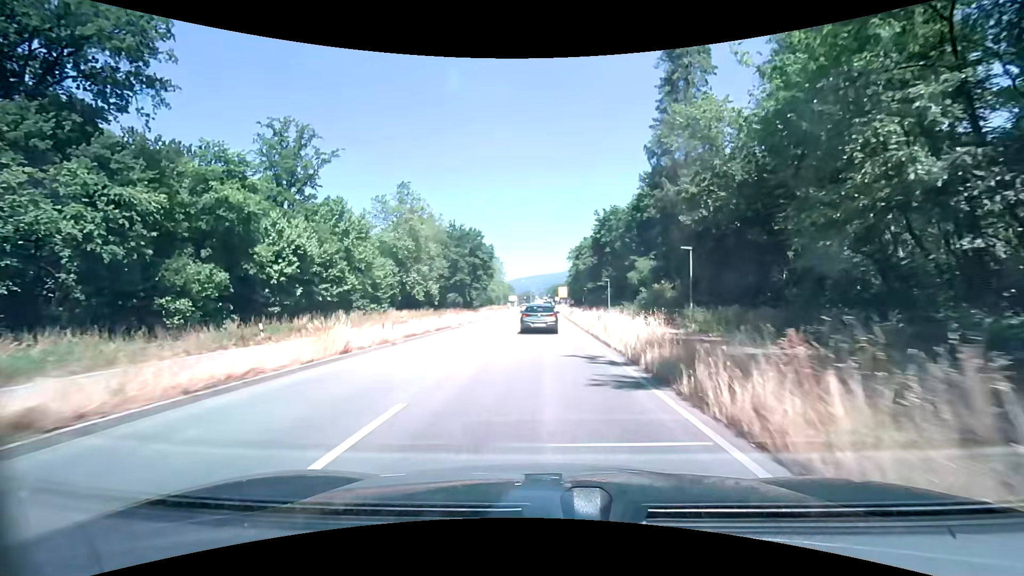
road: primary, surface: asphalt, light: Day
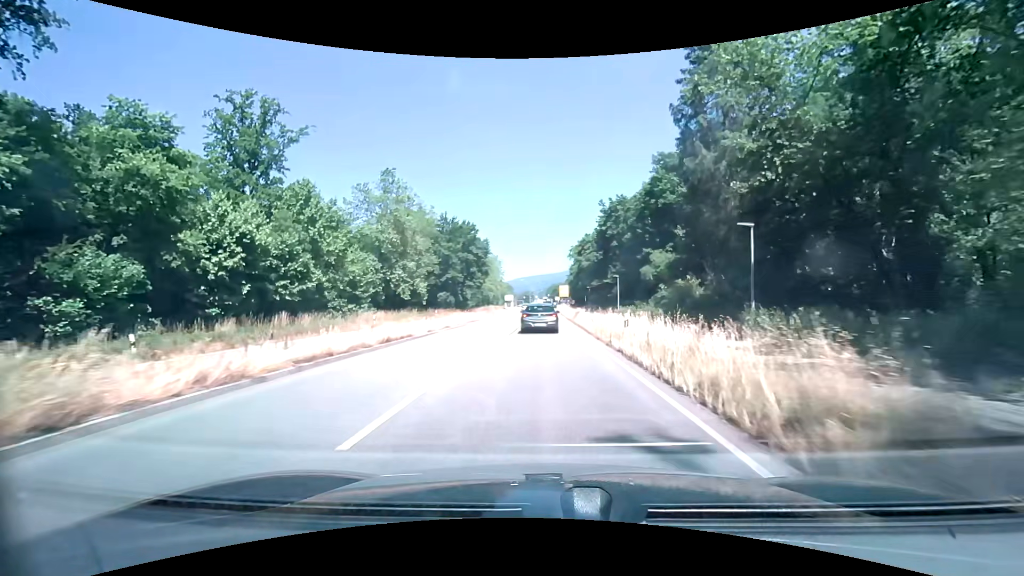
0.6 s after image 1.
(+0.1, +8.2) m; 0°
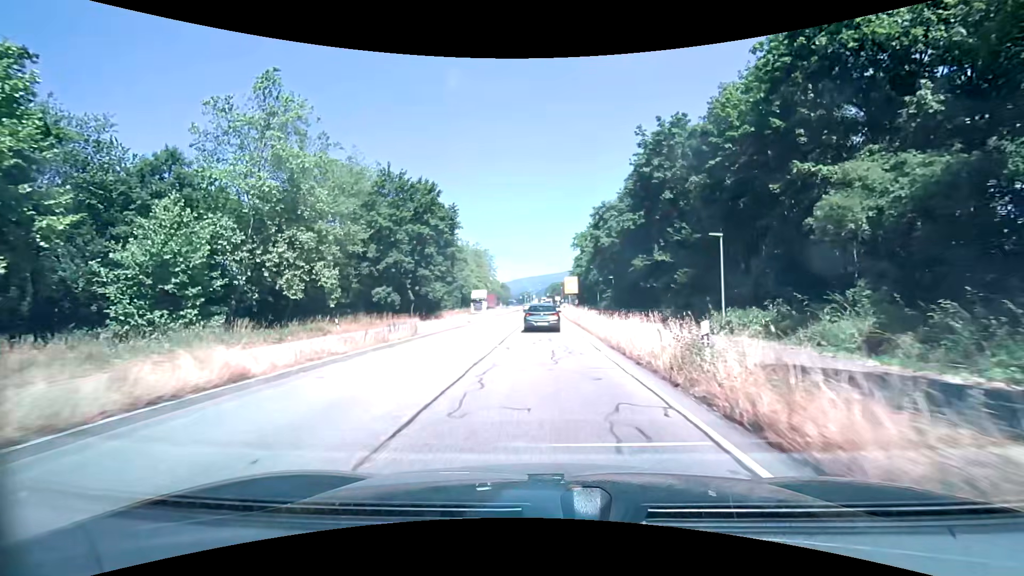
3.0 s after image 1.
(+0.1, +32.3) m; +1°
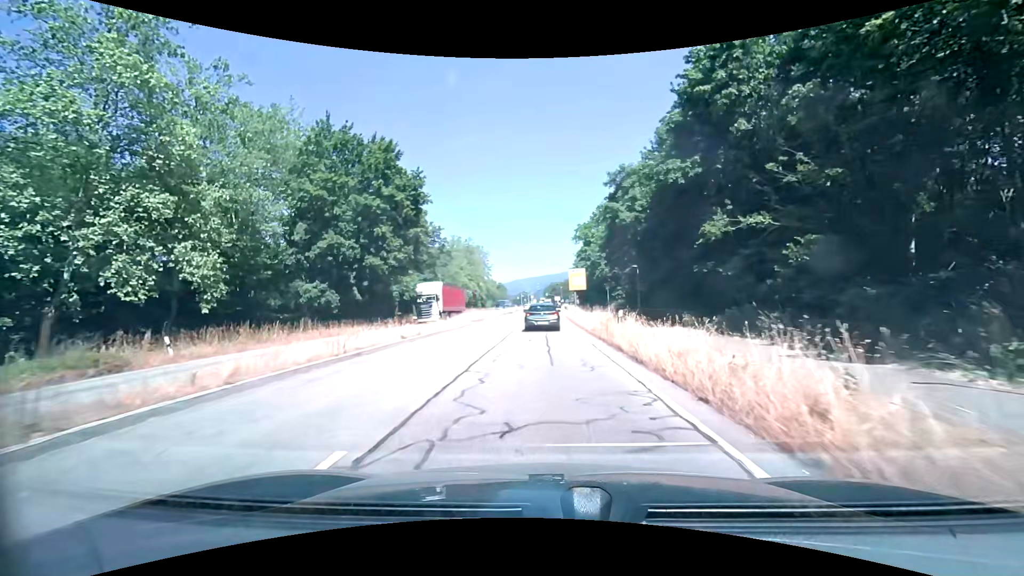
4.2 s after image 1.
(-0.1, +16.0) m; 0°
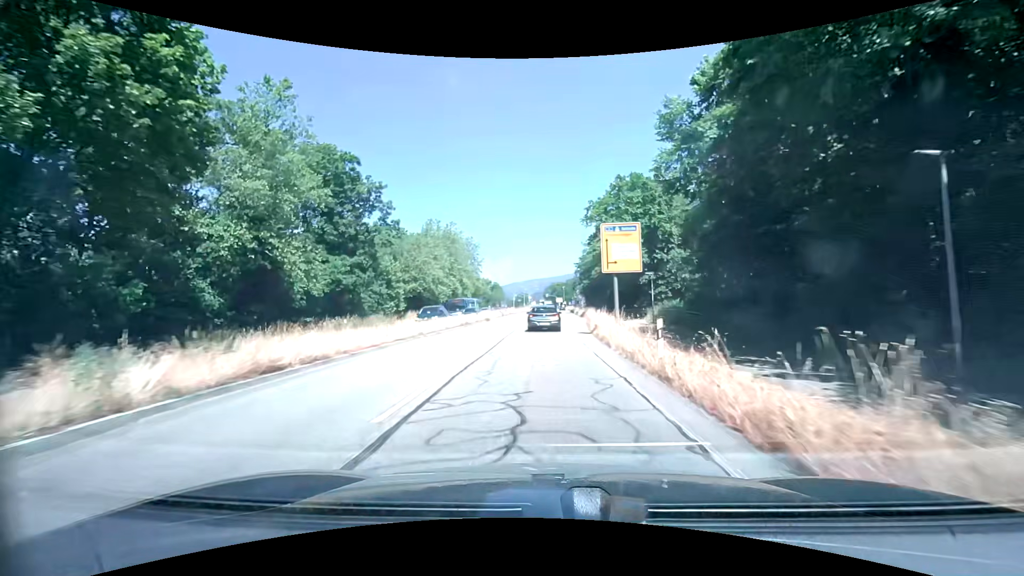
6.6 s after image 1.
(-0.1, +31.6) m; 0°
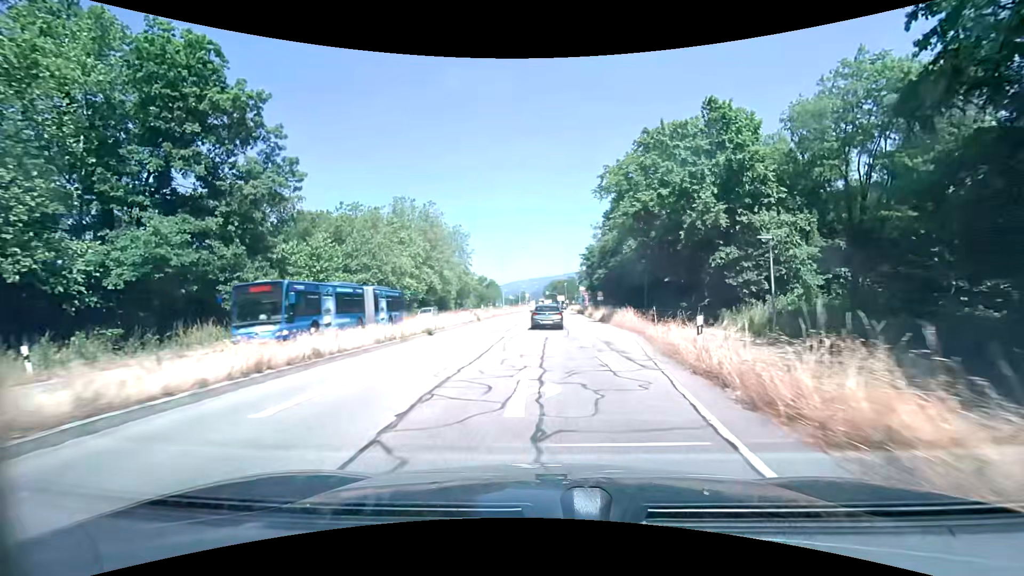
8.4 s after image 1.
(-0.1, +23.6) m; 0°
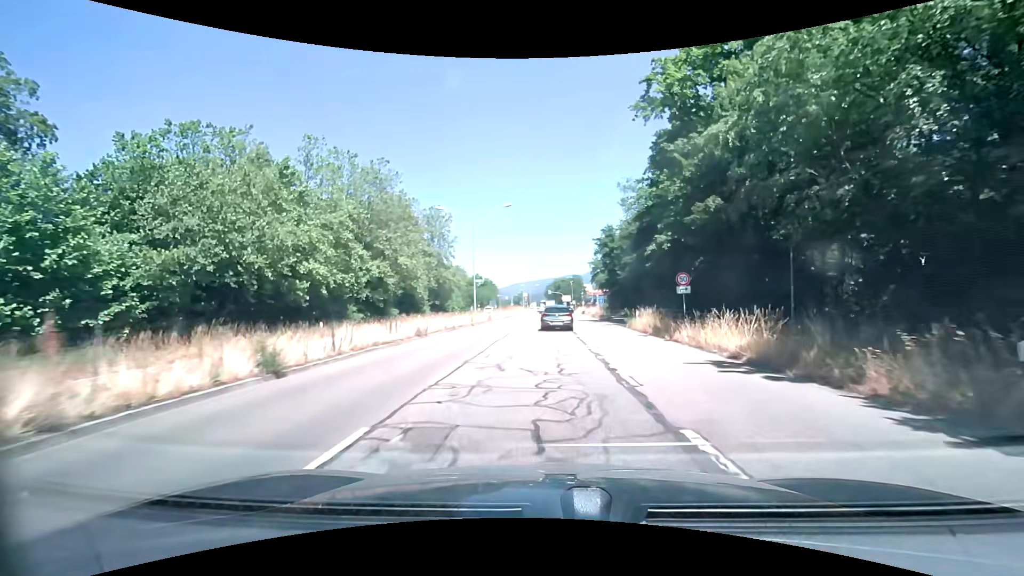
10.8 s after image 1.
(-0.1, +31.6) m; 0°
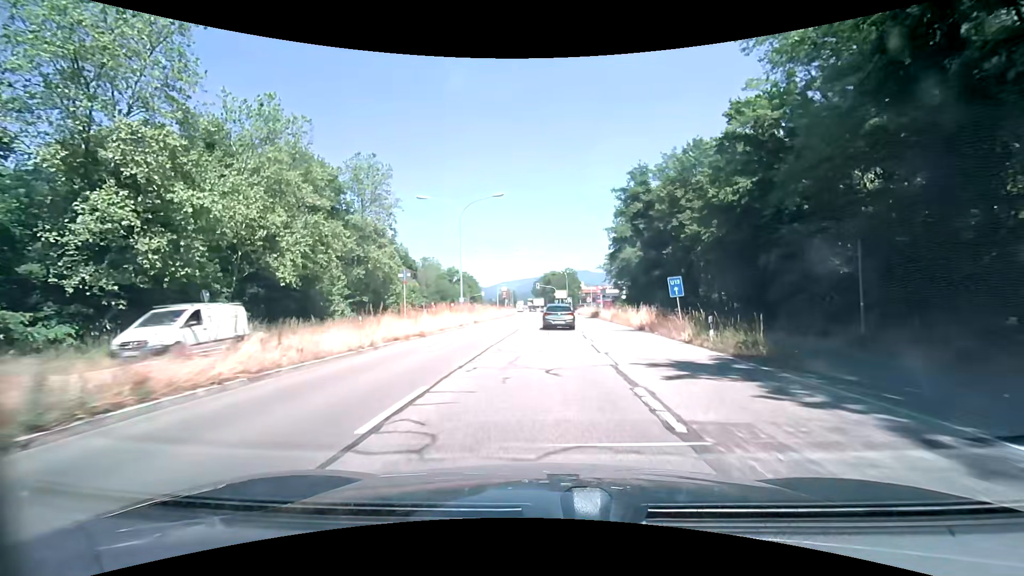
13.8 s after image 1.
(+0.4, +39.3) m; +1°
(0, +10) (0, +20) (0, +30) (+1, +40) (+1, +50) (+1, +60) (+1, +70) (0, +80) (0, +90) (0, +100) m
